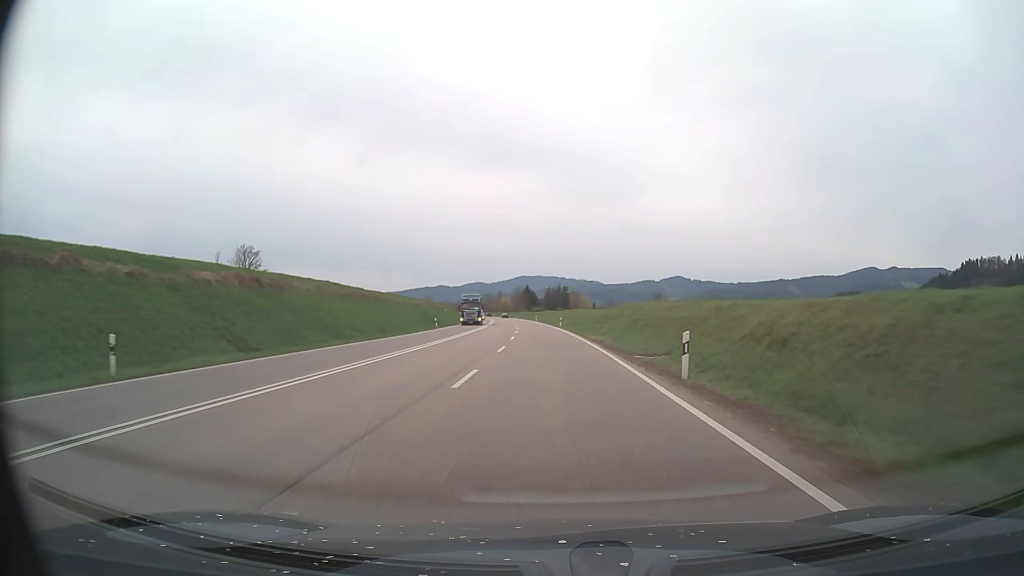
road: trunk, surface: asphalt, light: Day
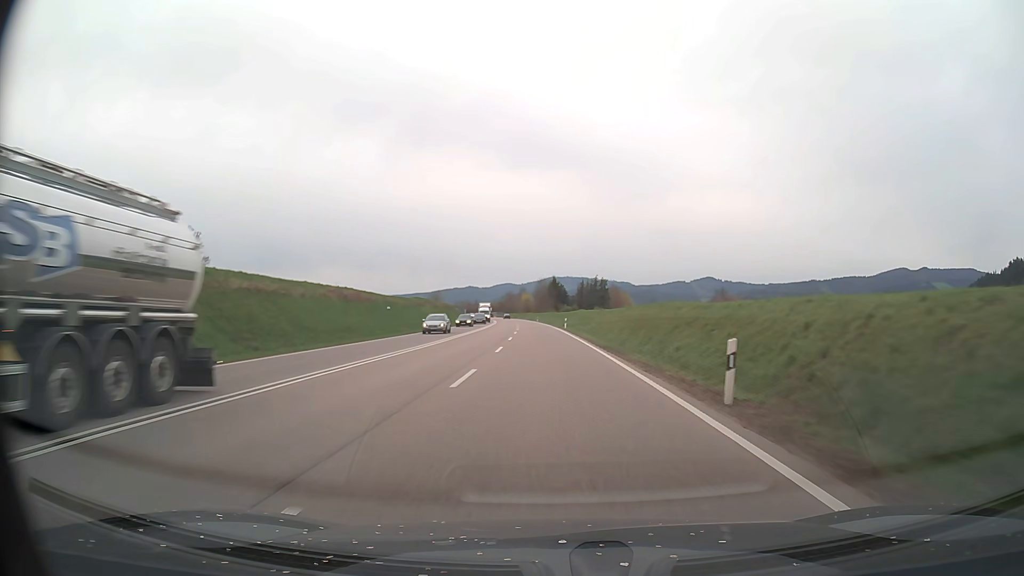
(-1.3, +59.9) m; -2°
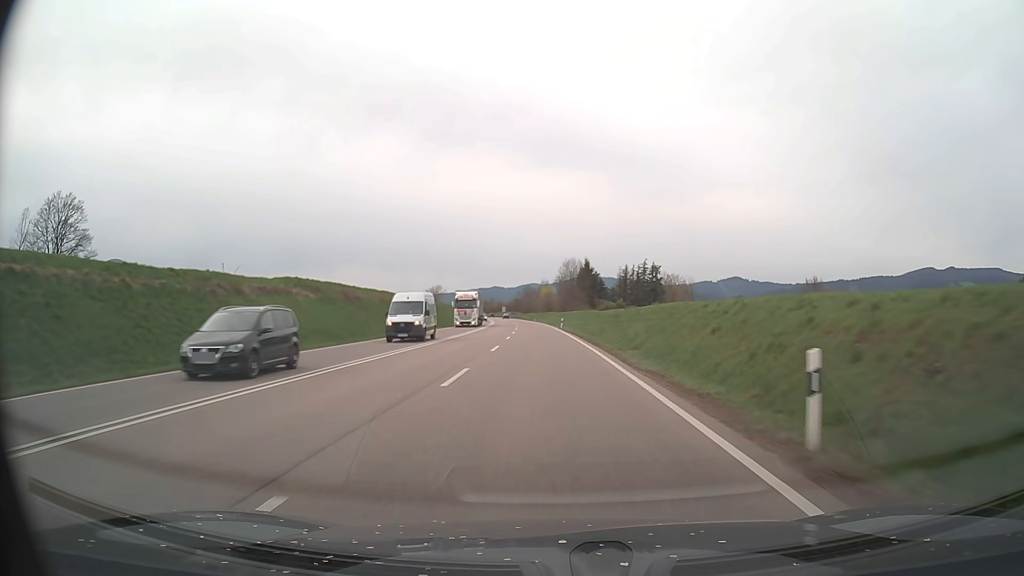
(-1.2, +59.9) m; -2°
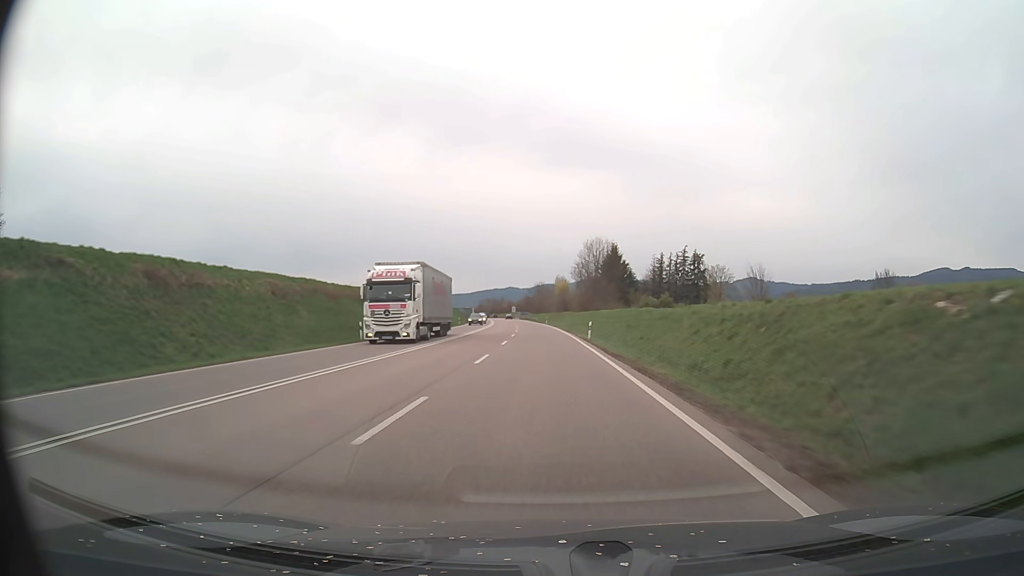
(-0.3, +30.0) m; -1°
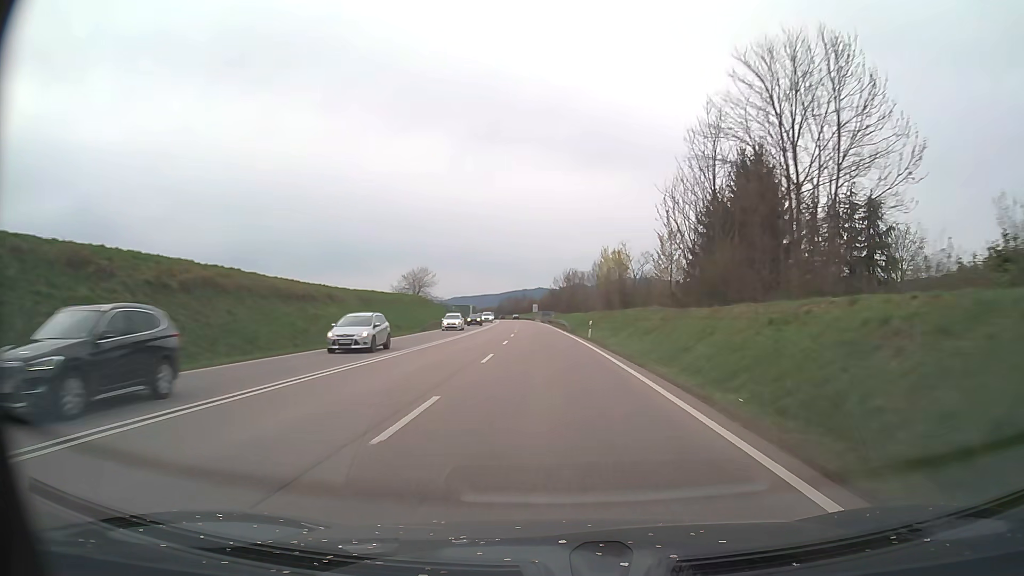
(-1.4, +60.0) m; -3°
(0, +10) (0, +20) (0, +30) (-1, +40) (-1, +50) (-1, +60) (-2, +70) (-2, +80) (-3, +90) (-3, +100) m
